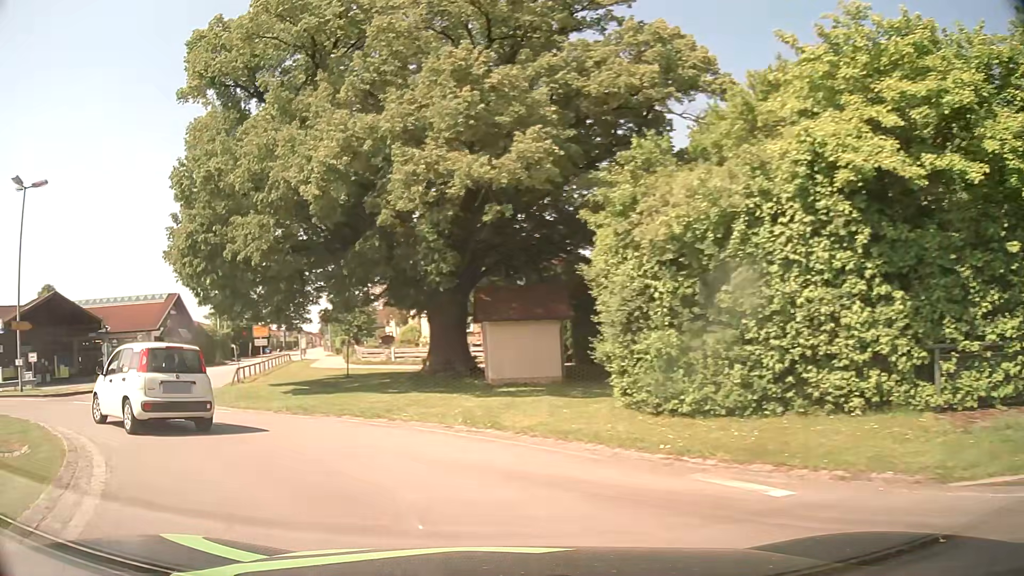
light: Day
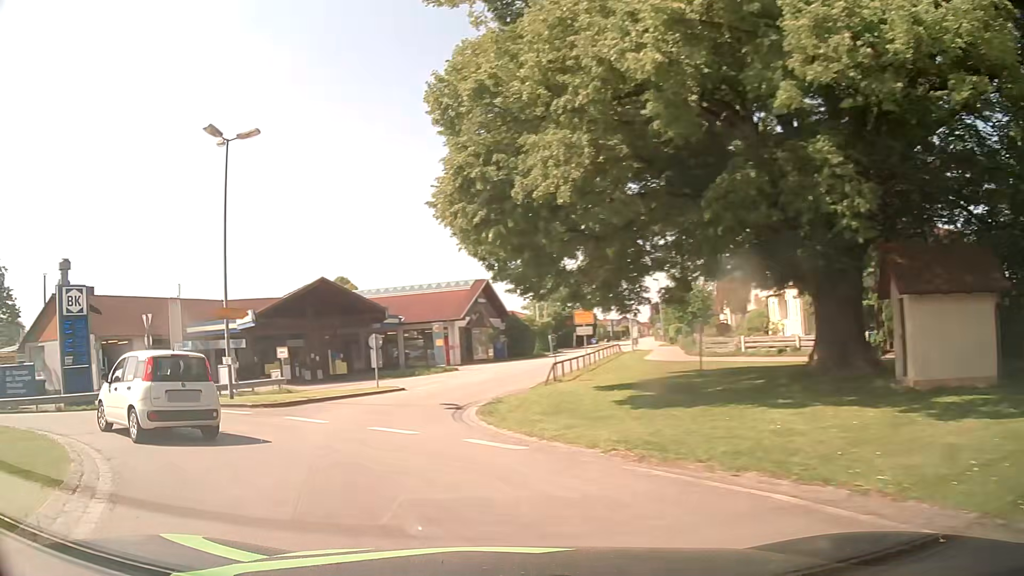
(-1.9, +7.5) m; -28°
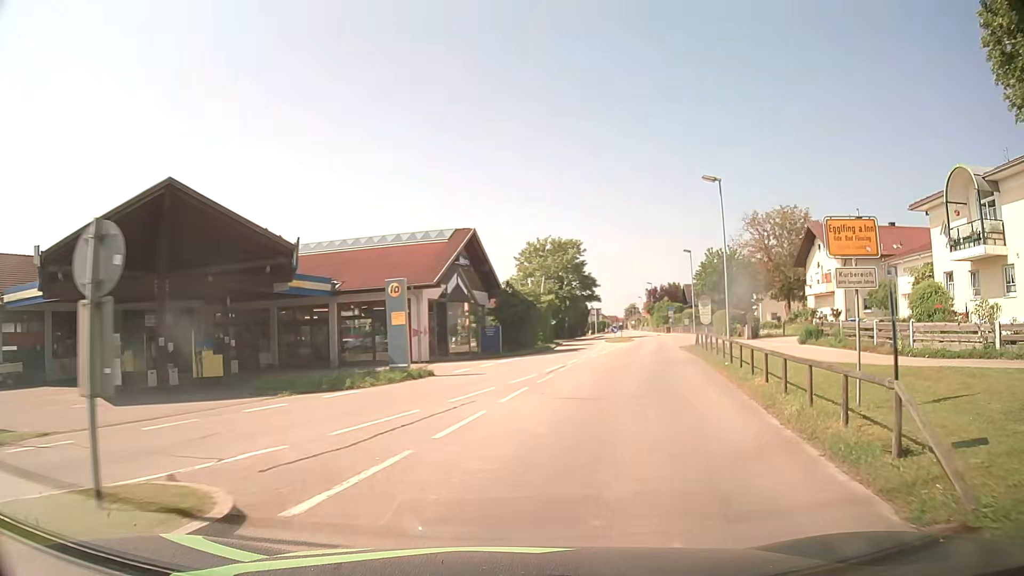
(-2.9, +23.0) m; +4°
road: tertiary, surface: asphalt
